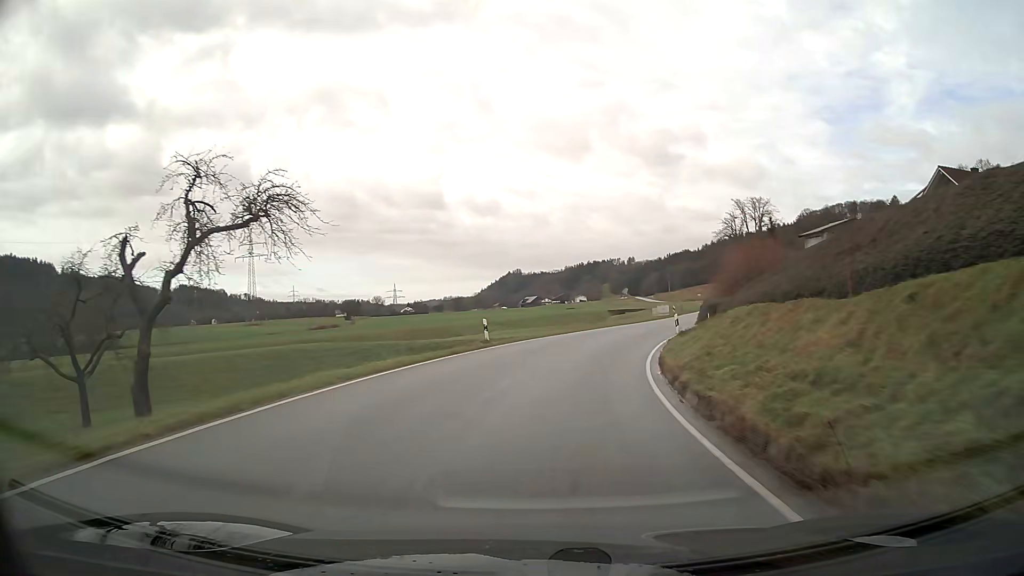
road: secondary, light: Day
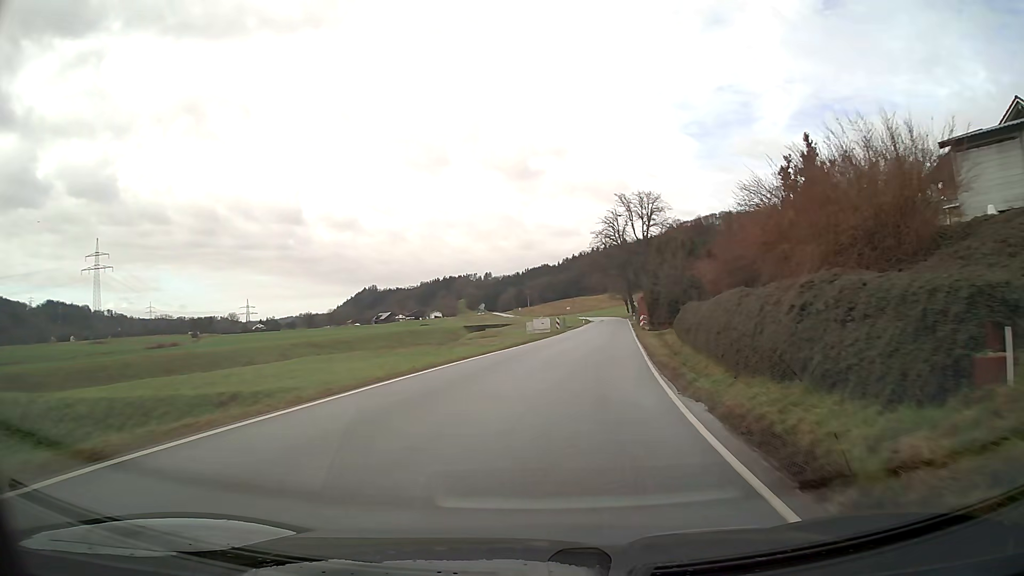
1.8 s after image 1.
(+2.5, +23.6) m; +12°
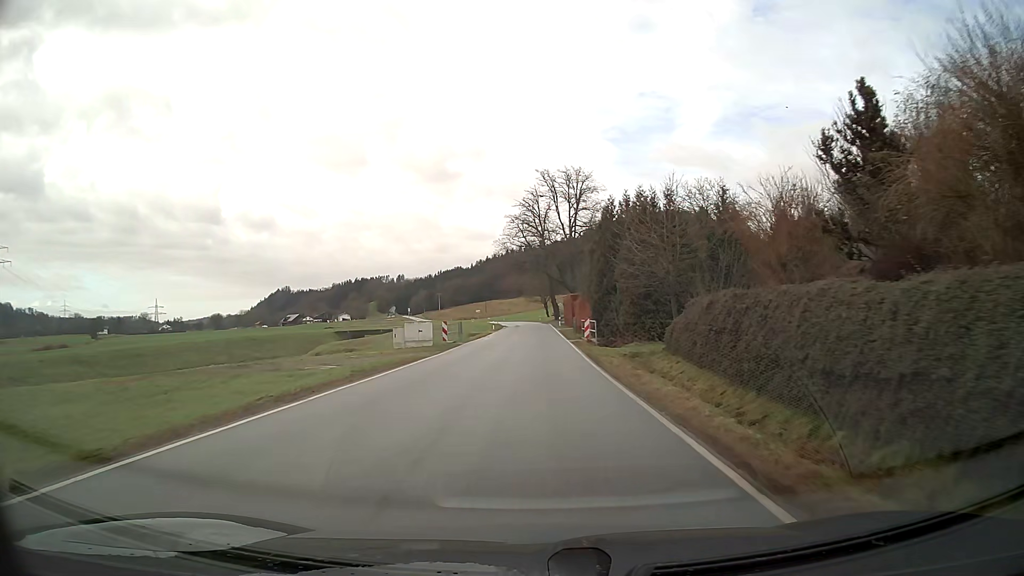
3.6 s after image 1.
(+1.6, +23.9) m; +6°
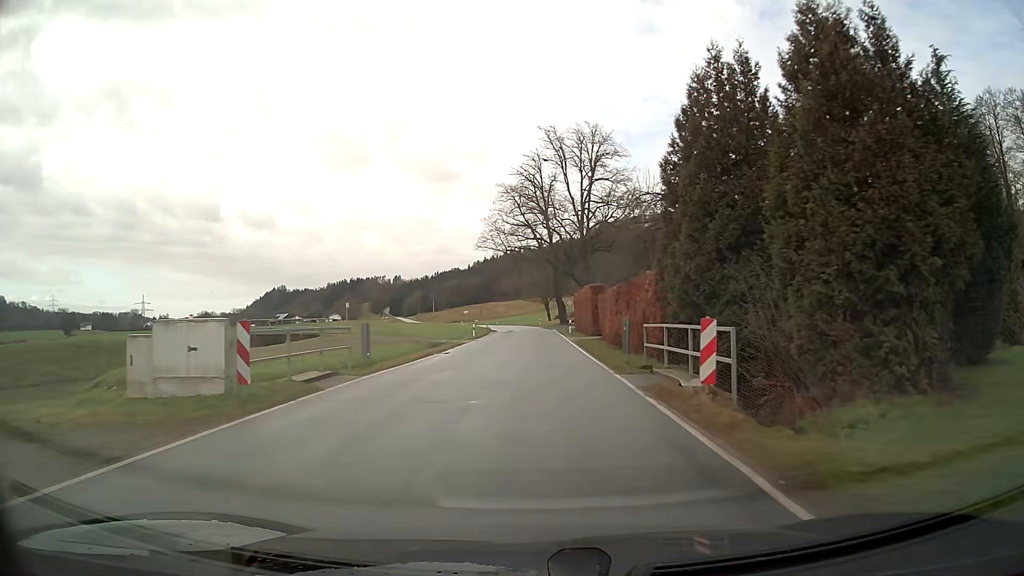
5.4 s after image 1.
(0.0, +24.3) m; 0°
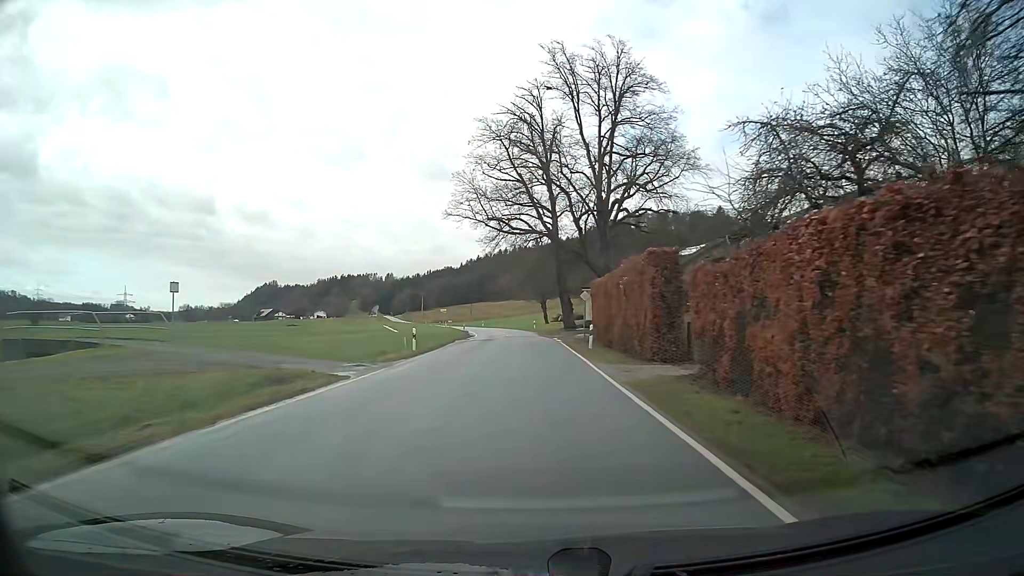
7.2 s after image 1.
(+0.1, +24.5) m; 0°
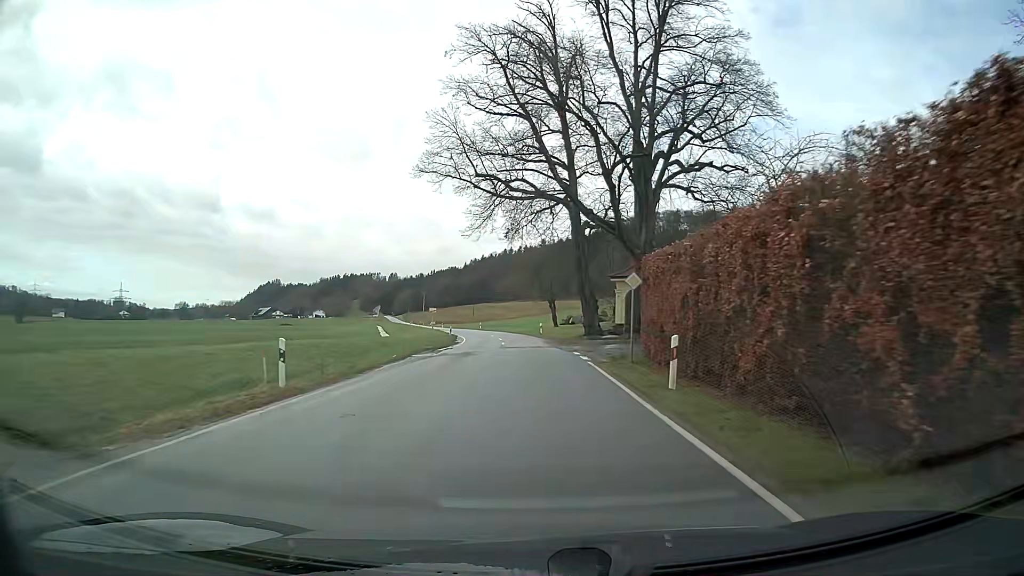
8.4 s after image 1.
(-0.1, +16.4) m; 0°
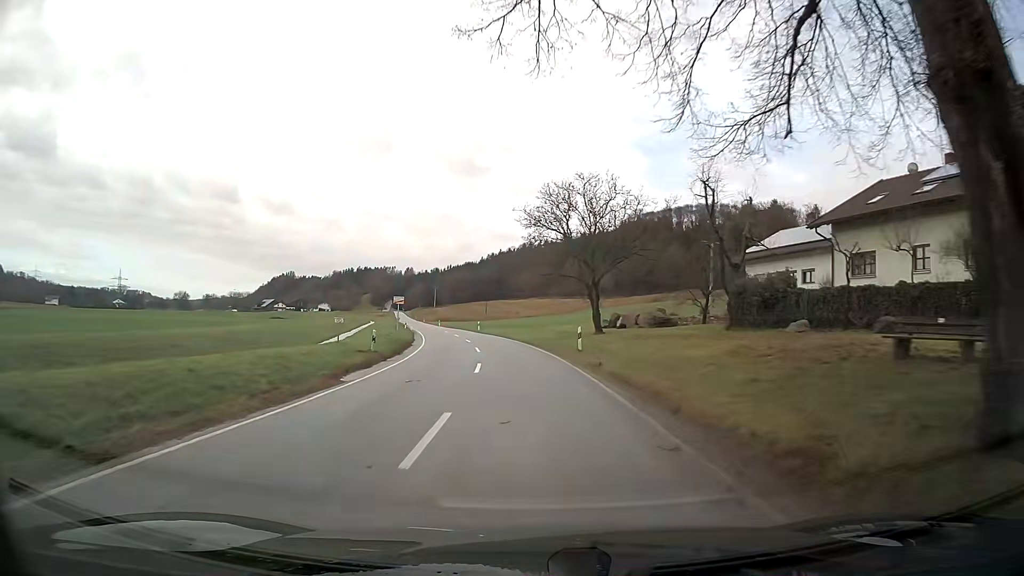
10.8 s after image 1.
(-0.4, +32.5) m; -2°
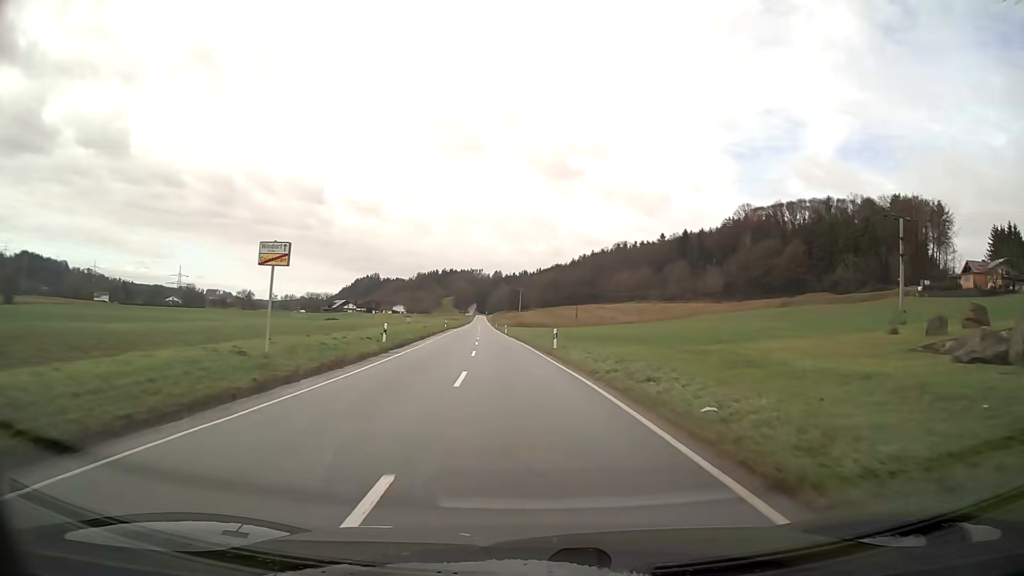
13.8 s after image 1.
(-2.4, +40.5) m; -7°
(0, +10) (-1, +20) (-1, +30) (-2, +40) (-2, +50) (-3, +60) (-4, +70) (-4, +80) (-5, +90) (-6, +100) m
